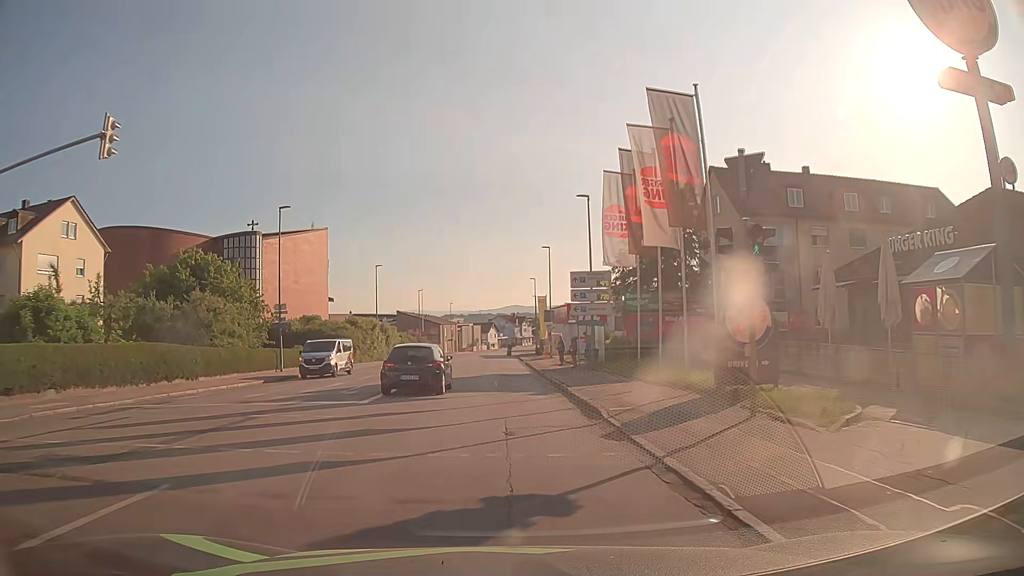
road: tertiary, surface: asphalt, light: Day
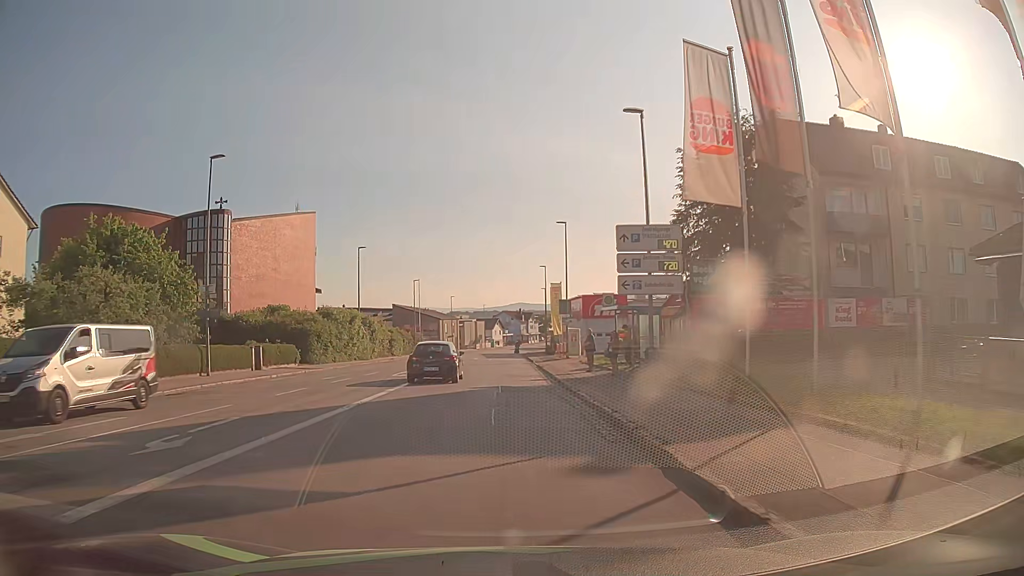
(+0.1, +11.8) m; 0°
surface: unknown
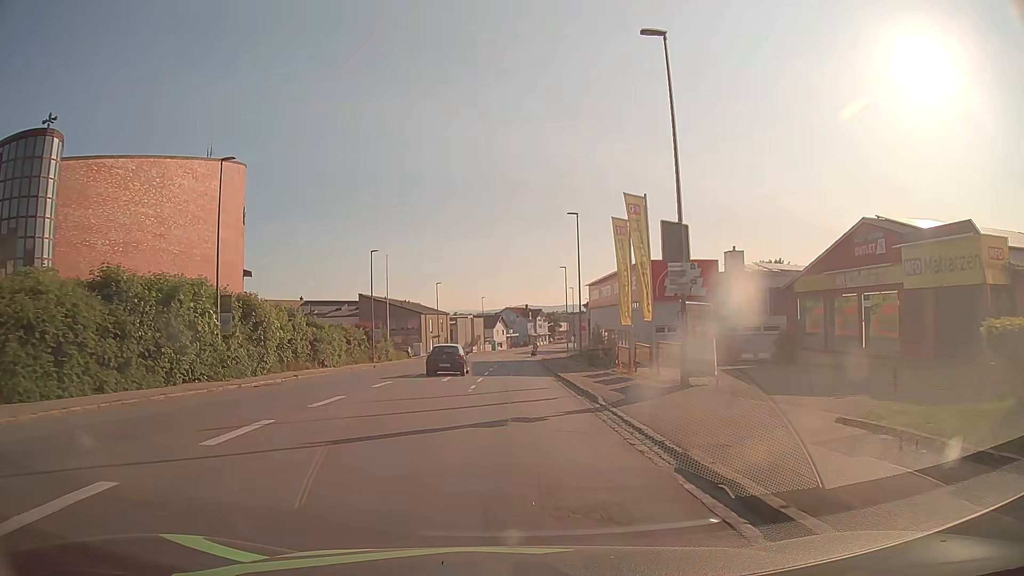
(-0.2, +32.8) m; 0°
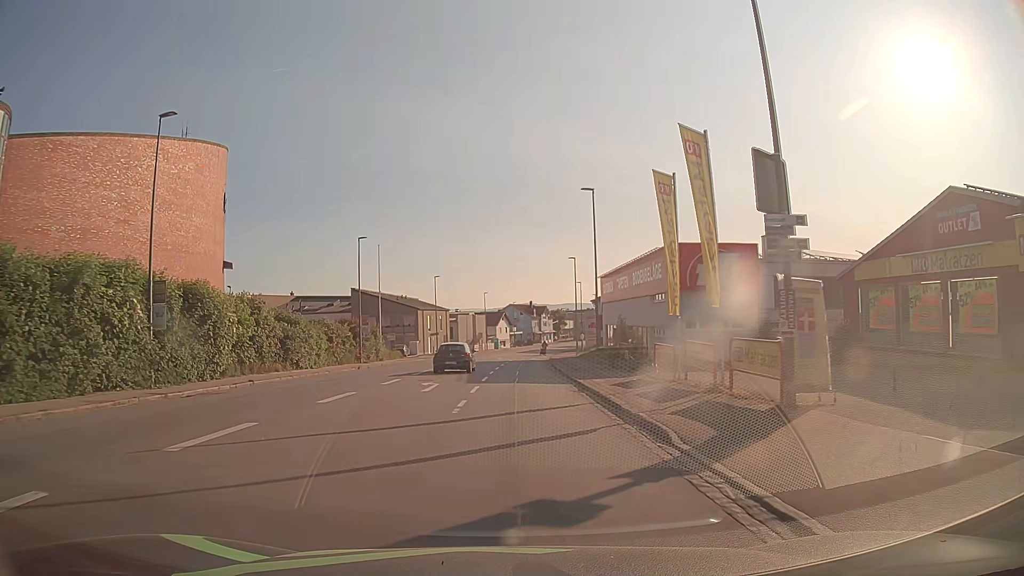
(0.0, +6.9) m; -1°
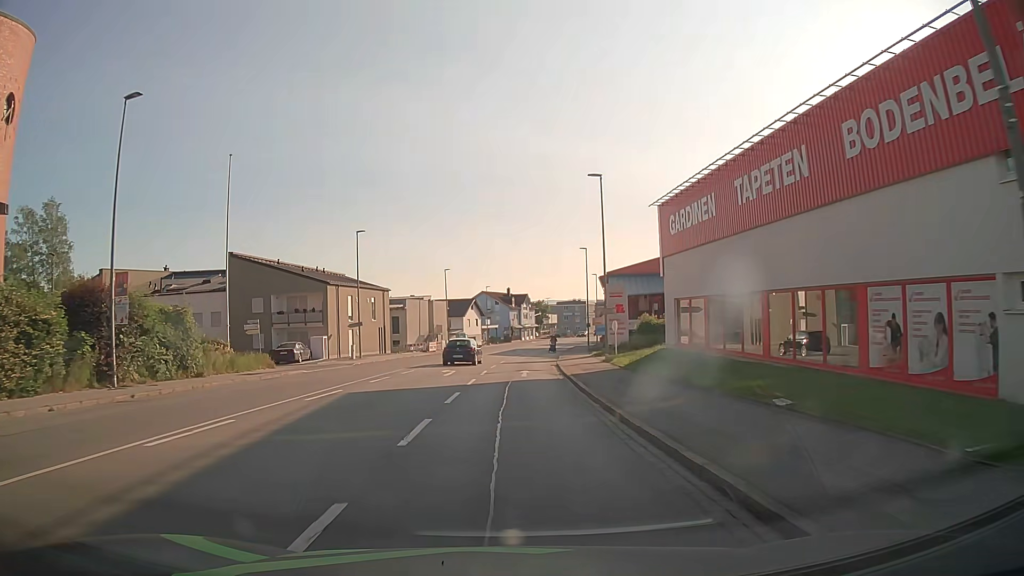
(+0.8, +34.6) m; +2°
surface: asphalt
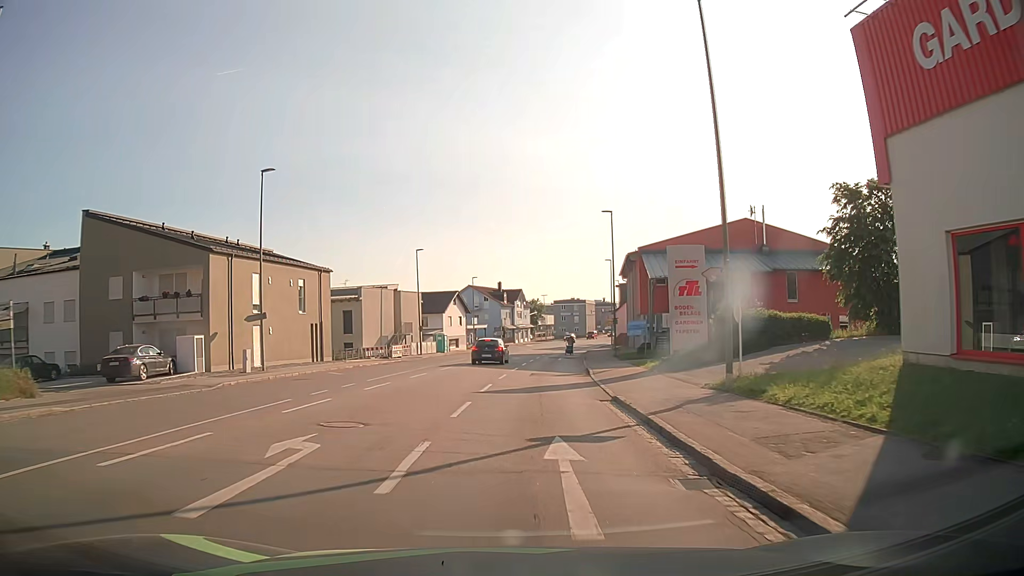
(-0.2, +21.0) m; 0°
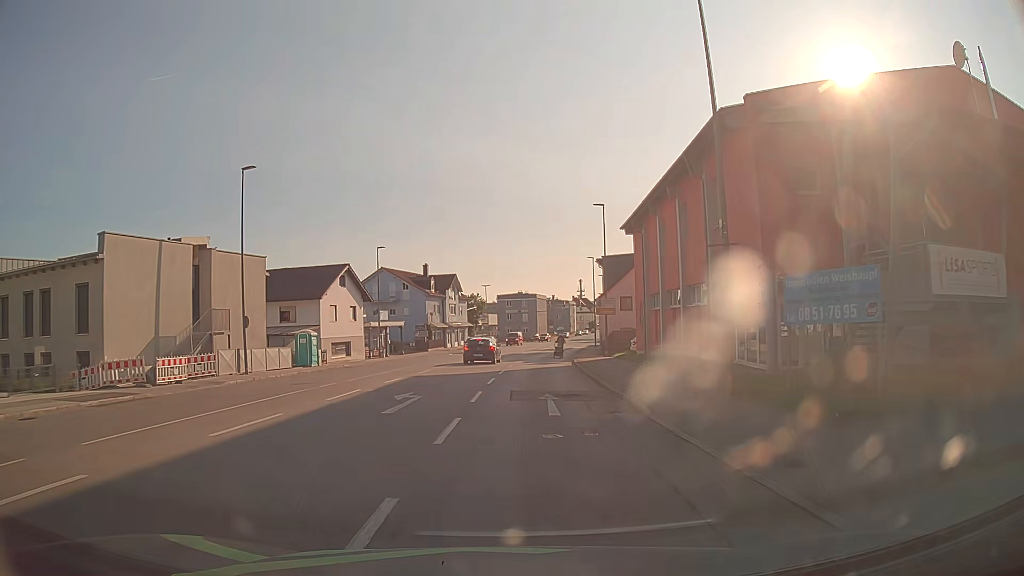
(+1.6, +33.2) m; +6°
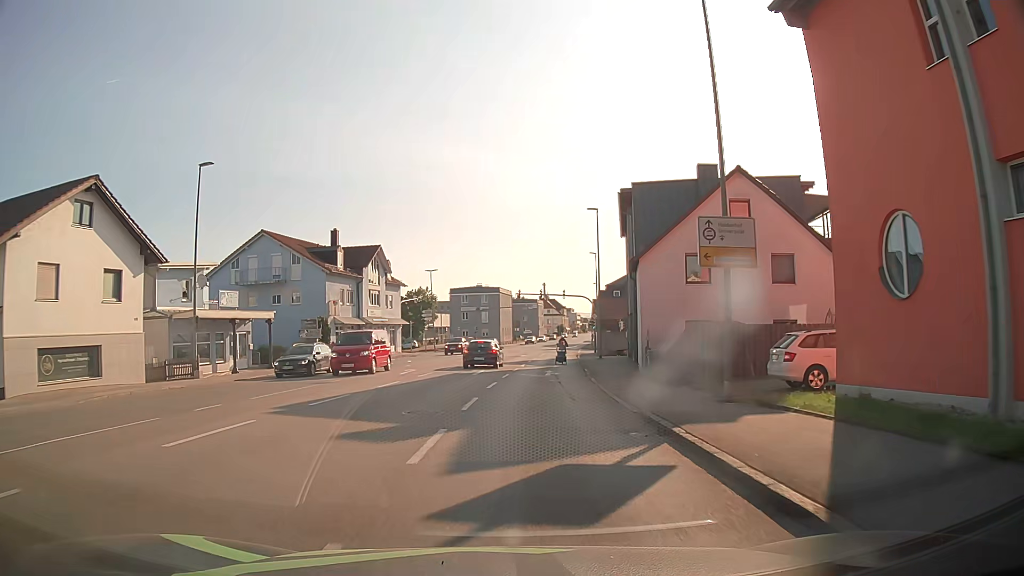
(+1.1, +31.3) m; +3°
(0, +10) (+1, +20) (+2, +30) (+3, +40) (+4, +50) (+5, +60) (+6, +70) (+7, +80) (+9, +90) (+10, +99) m
